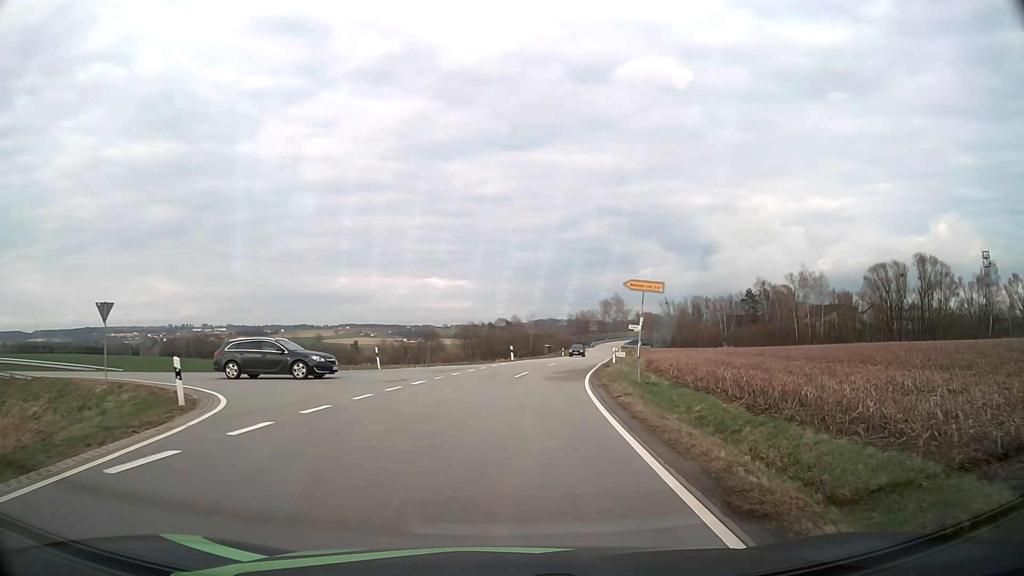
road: tertiary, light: Day
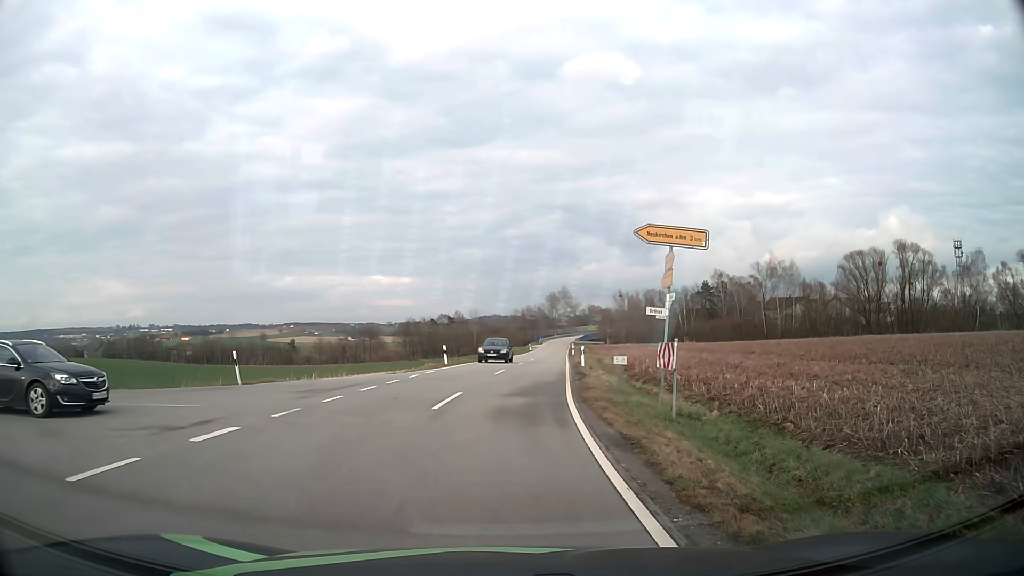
(+0.5, +11.5) m; +5°
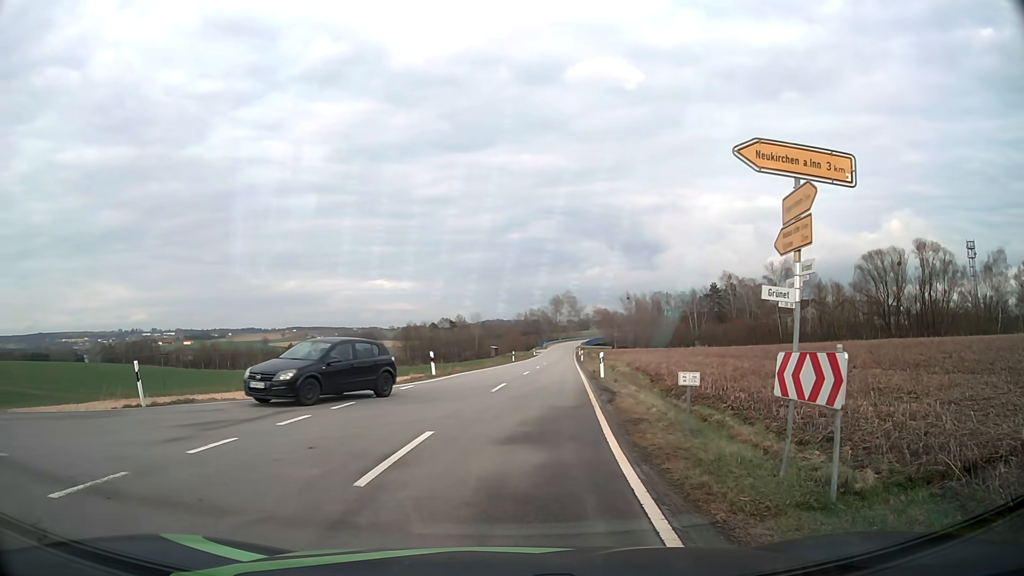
(+0.1, +6.2) m; +1°
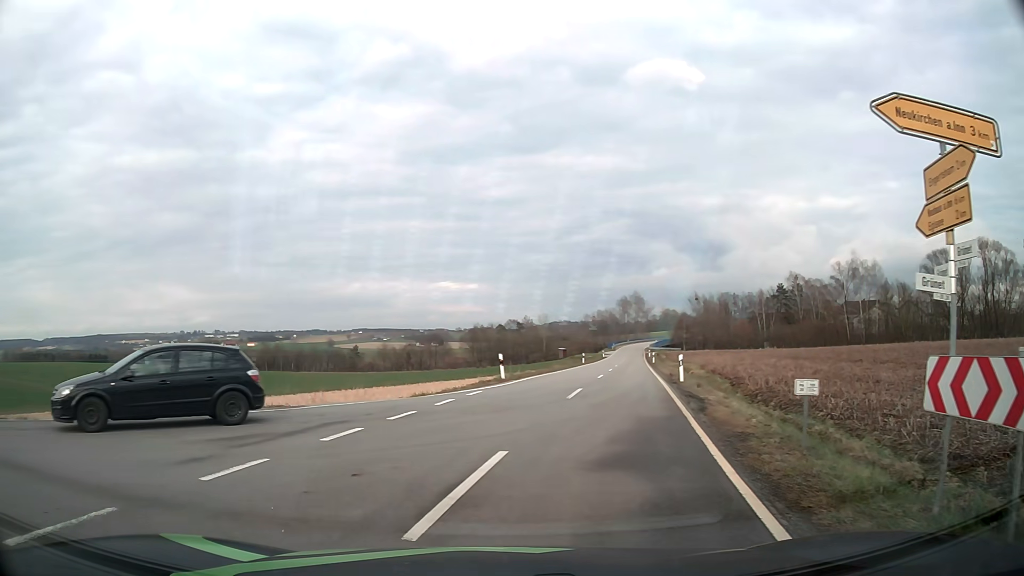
(-0.1, +1.8) m; -6°
